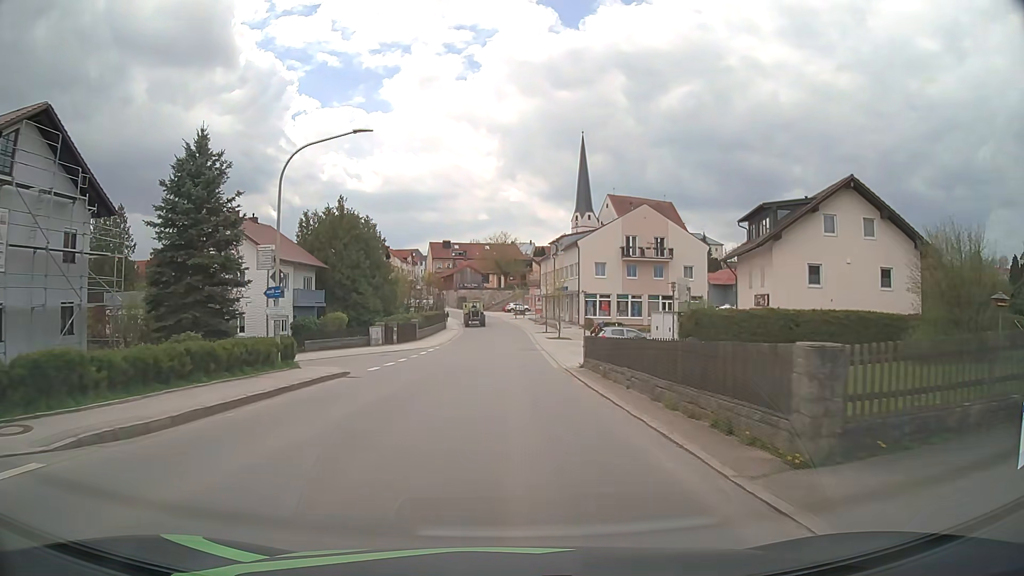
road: tertiary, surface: asphalt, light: Day
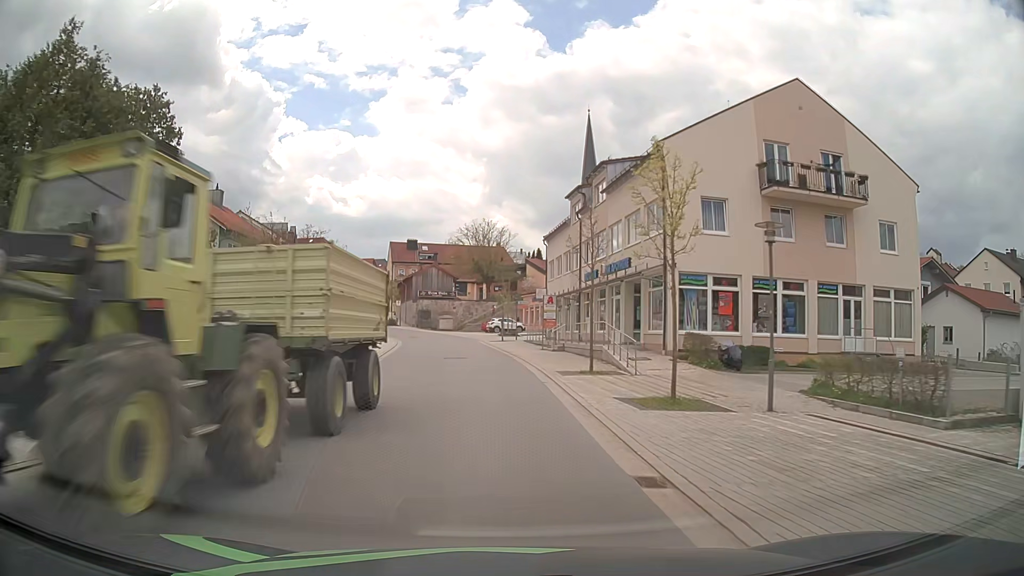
(+0.4, +40.0) m; +1°
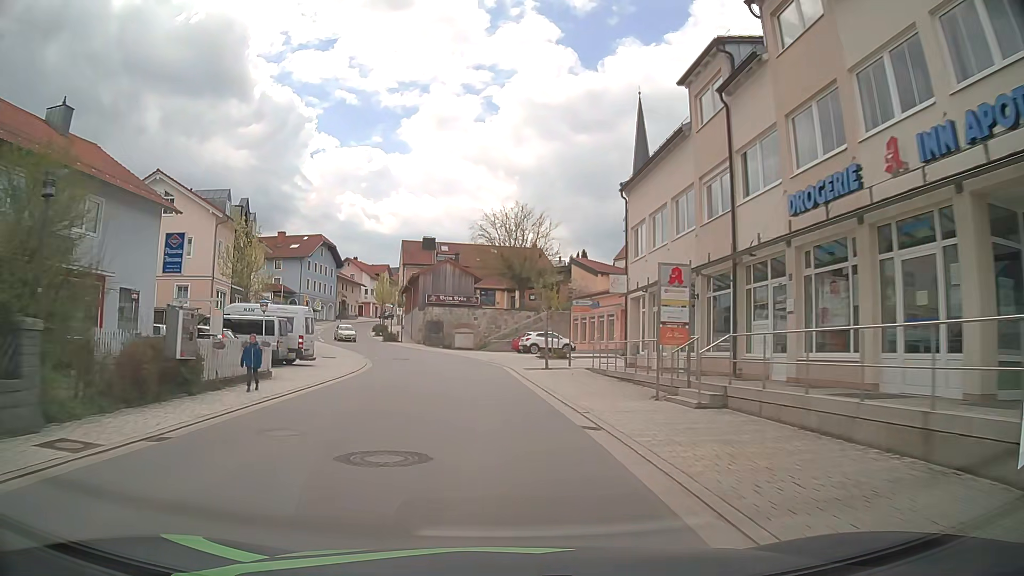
(-0.5, +23.2) m; -3°
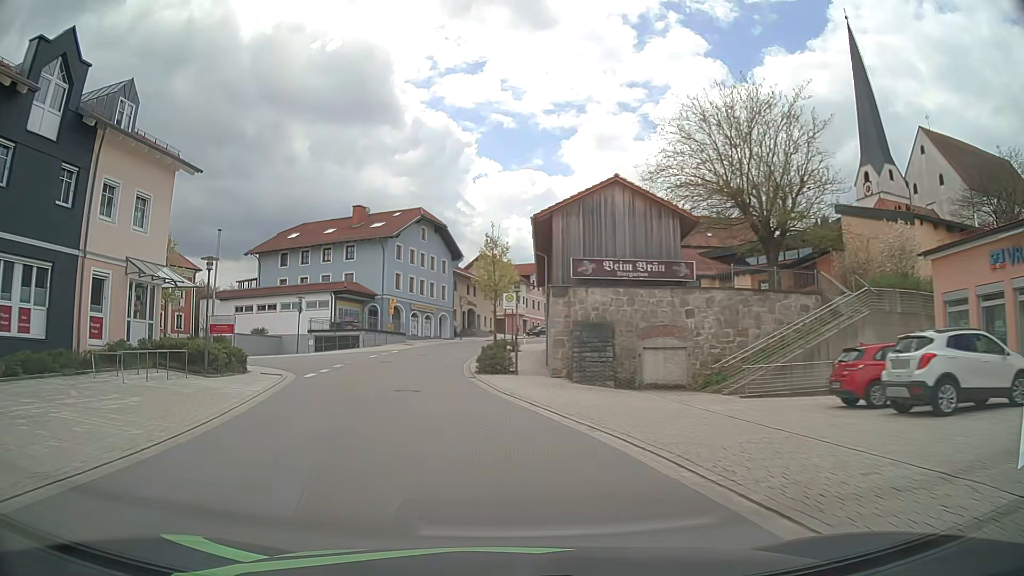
(-2.7, +37.1) m; -14°
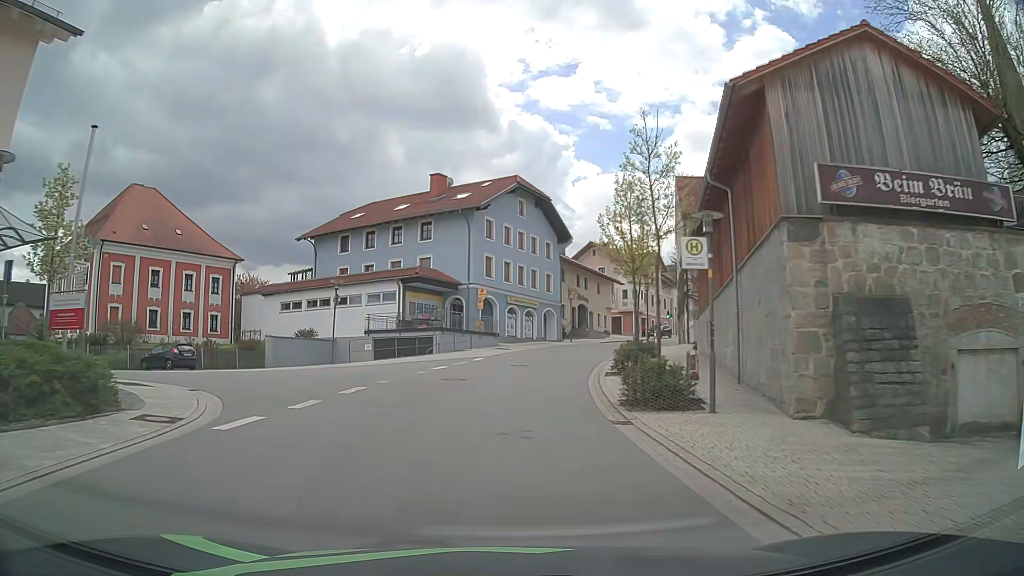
(-1.4, +14.6) m; -9°
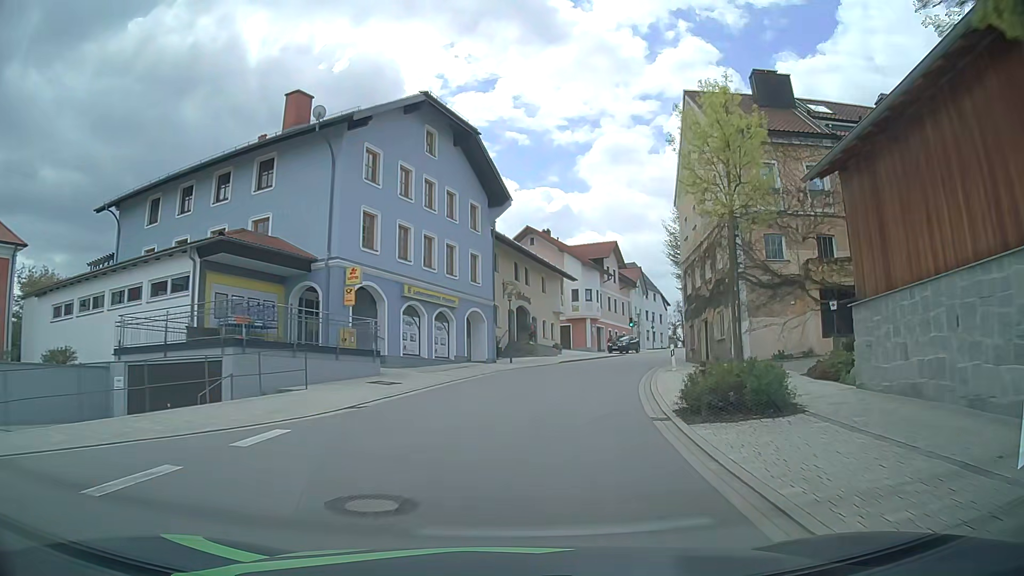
(+0.6, +21.7) m; +6°
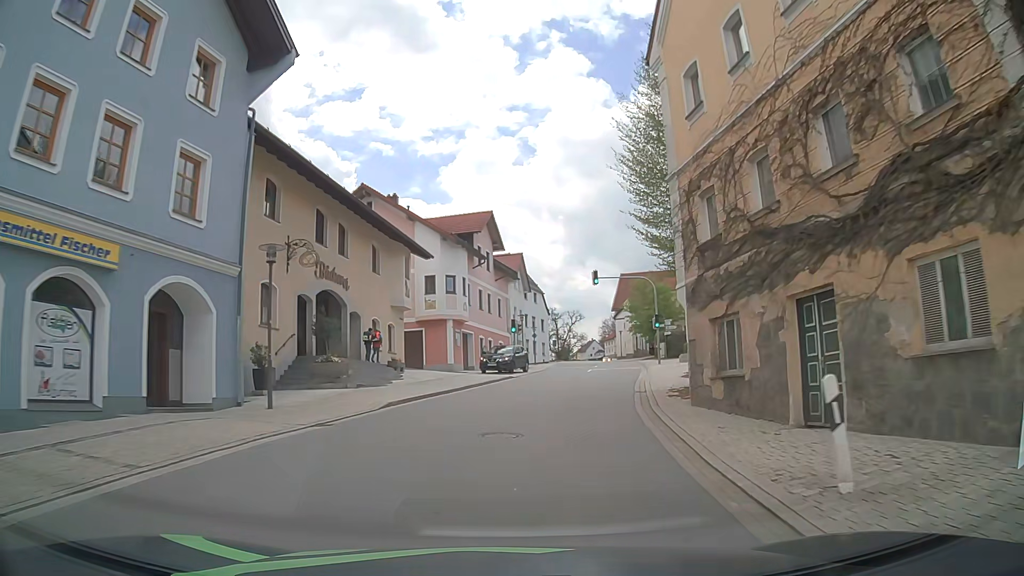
(+2.2, +20.7) m; +12°
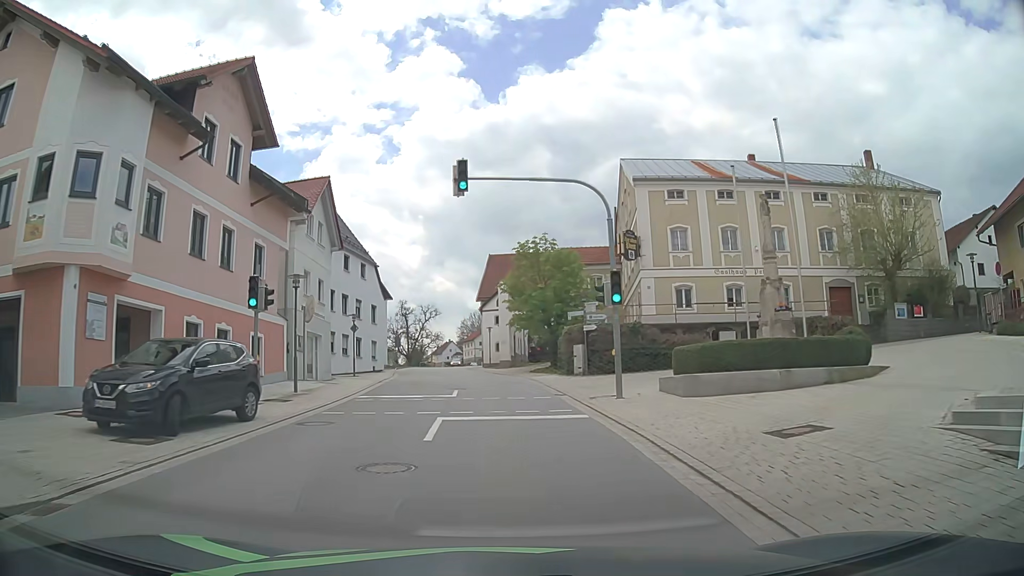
(+3.2, +26.3) m; +13°
